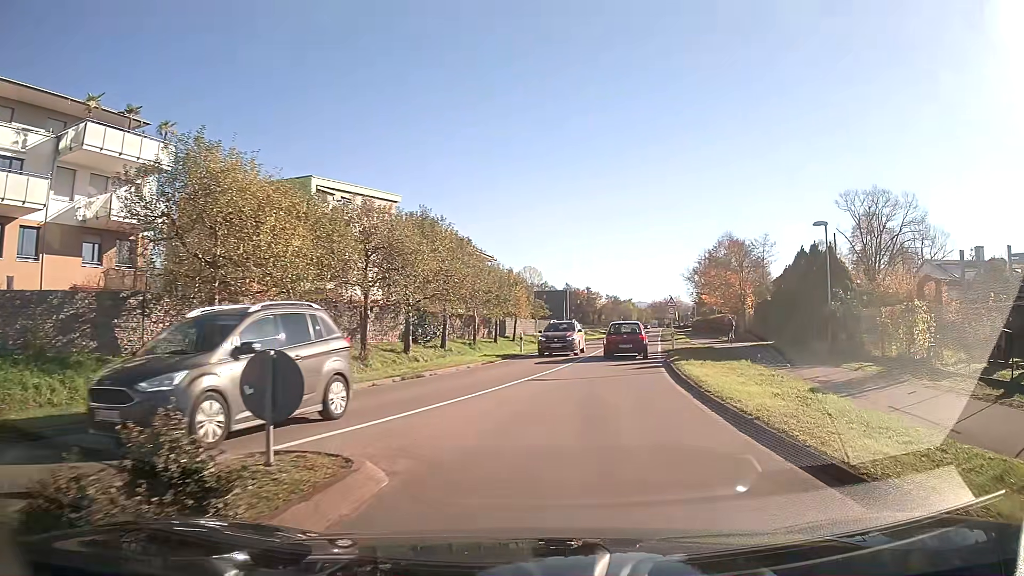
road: secondary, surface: asphalt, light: Day
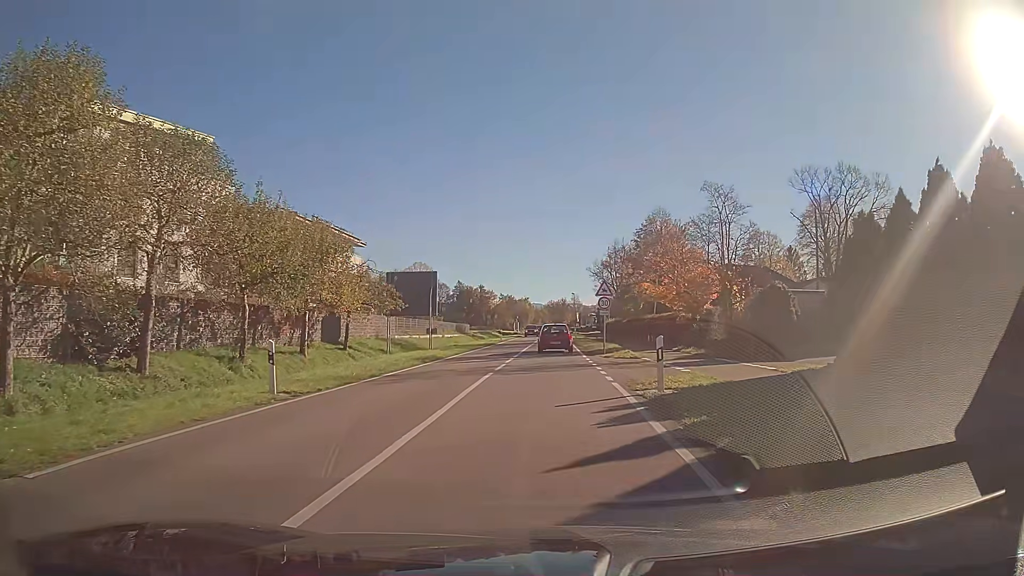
(+1.7, +20.5) m; +7°
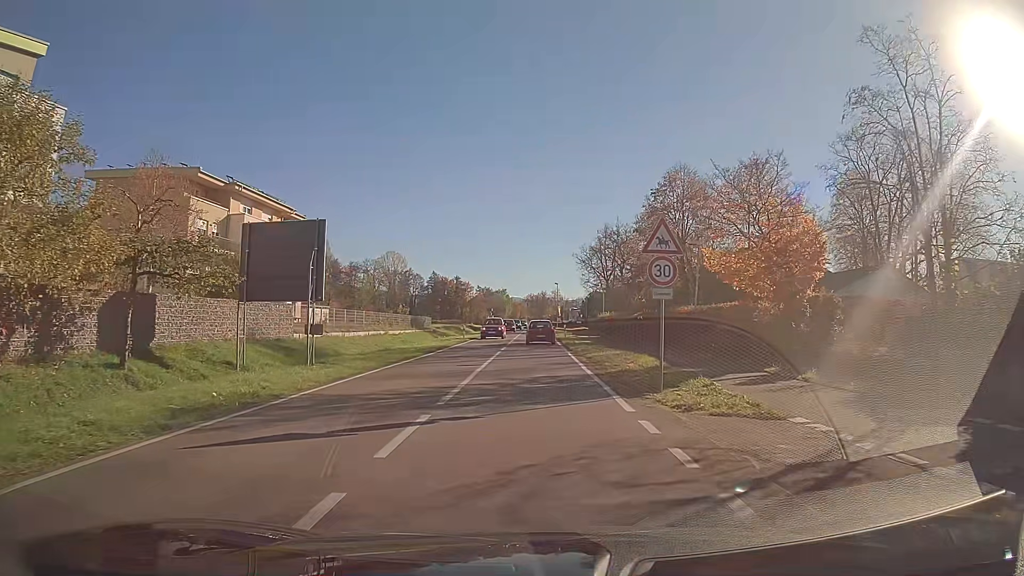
(+0.3, +17.6) m; +1°
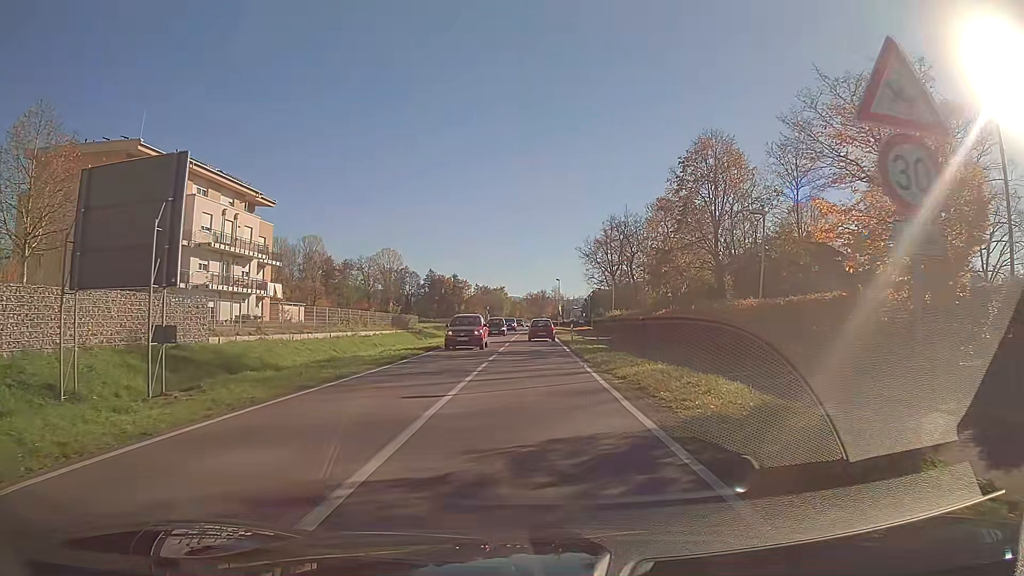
(0.0, +9.0) m; +1°
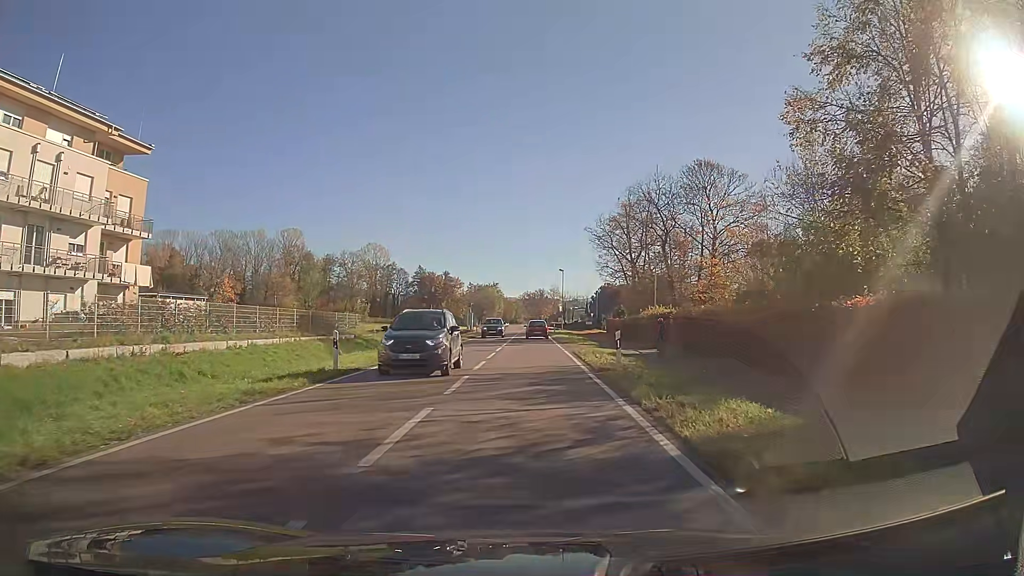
(+0.1, +23.0) m; 0°
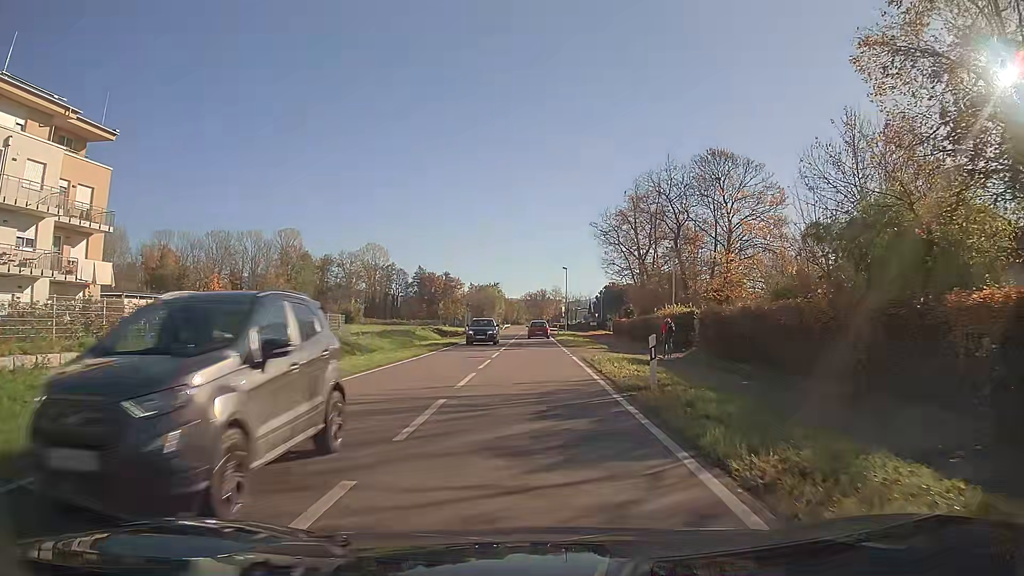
(0.0, +4.7) m; 0°
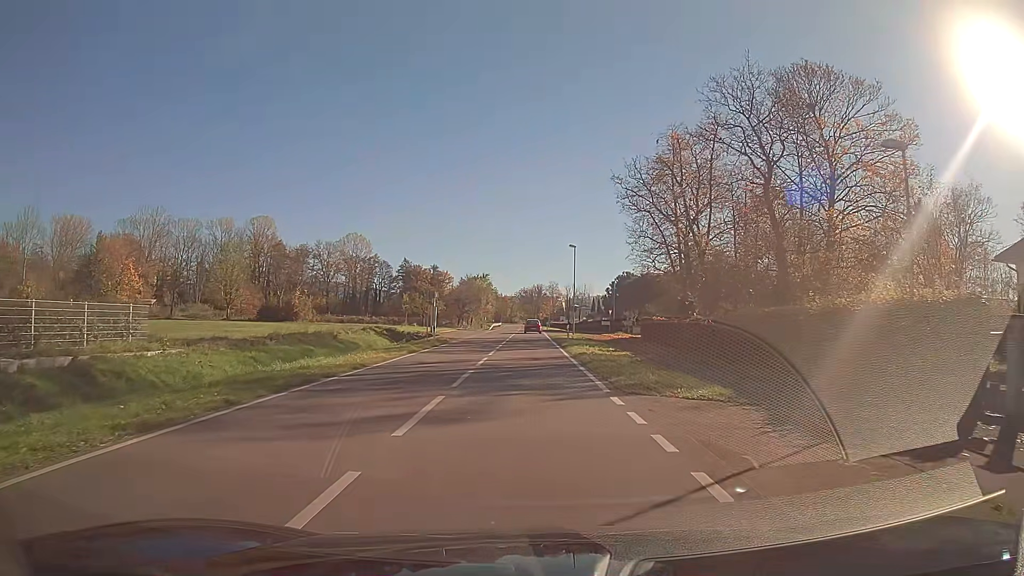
(0.0, +23.4) m; 0°
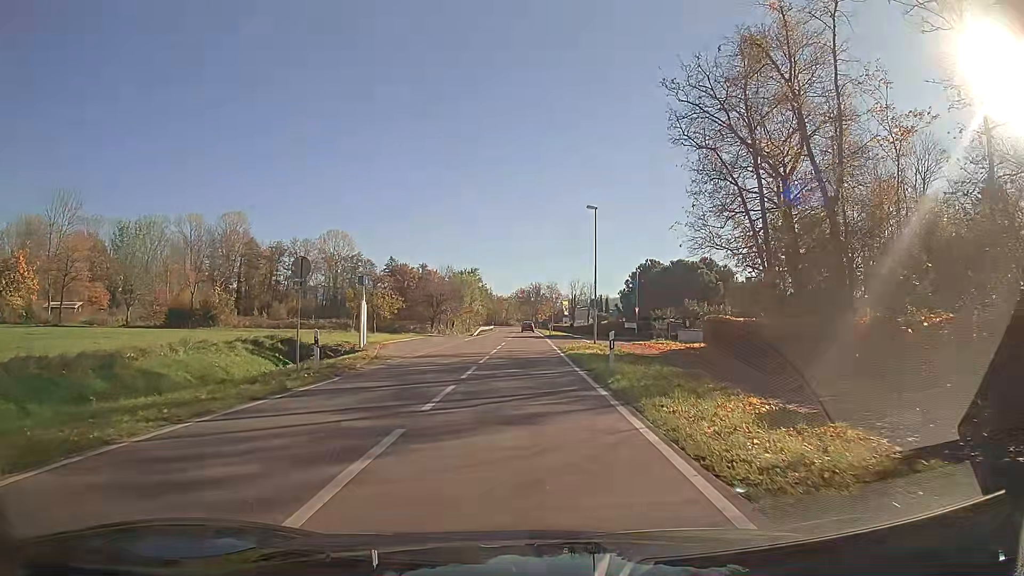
(0.0, +21.5) m; 0°
(0, +10) (0, +20) (0, +30) (0, +40) (0, +50) (0, +60) (0, +70) (-1, +80) (-1, +90) (-1, +100) m
